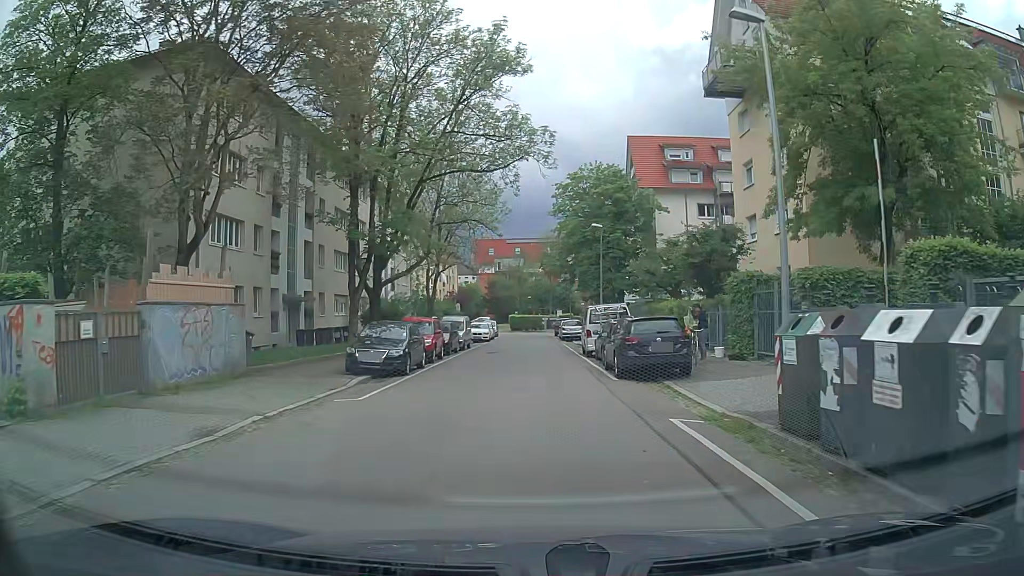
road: residential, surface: asphalt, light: Day
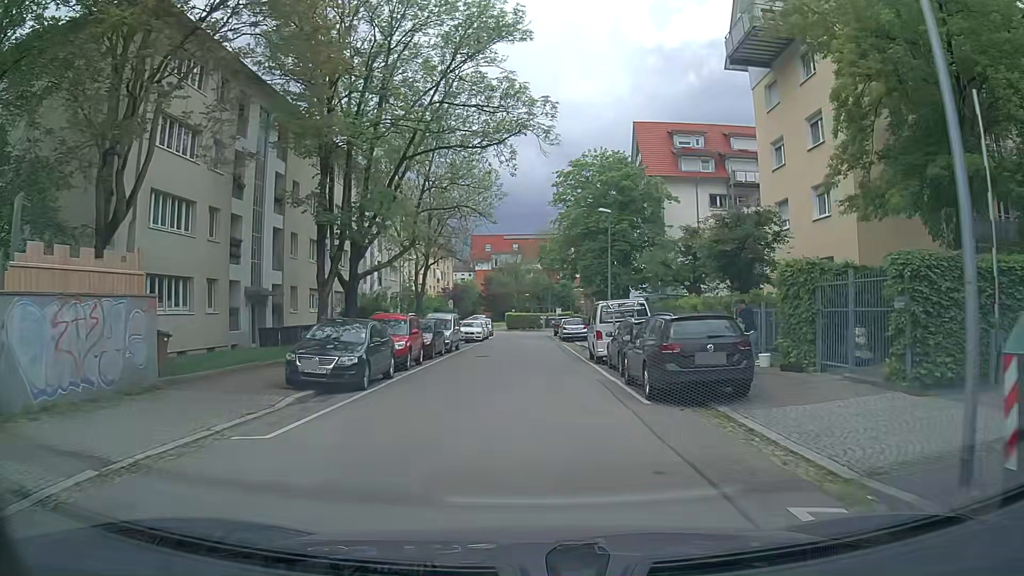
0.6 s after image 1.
(0.0, +4.6) m; +1°
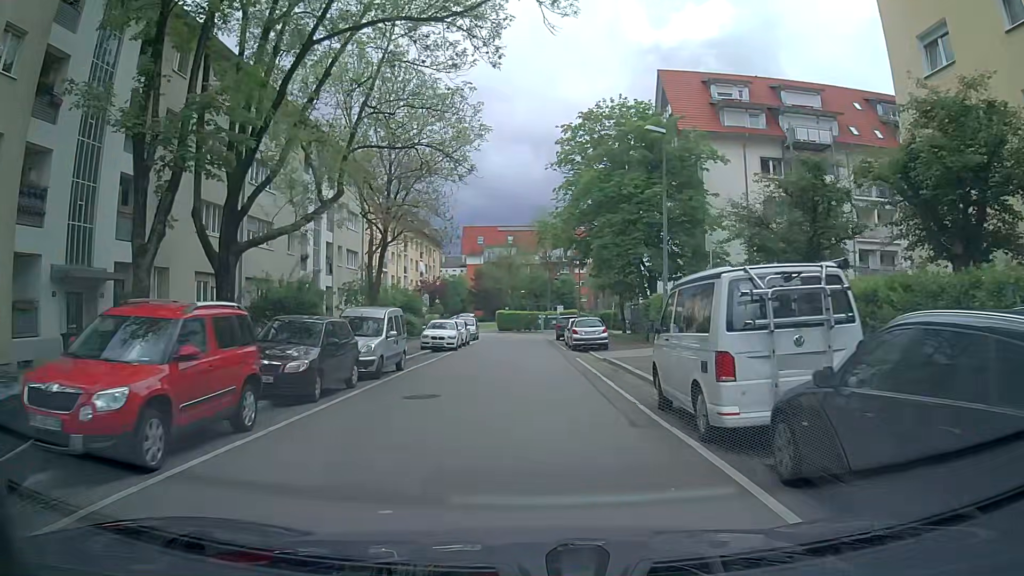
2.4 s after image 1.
(0.0, +13.8) m; +3°
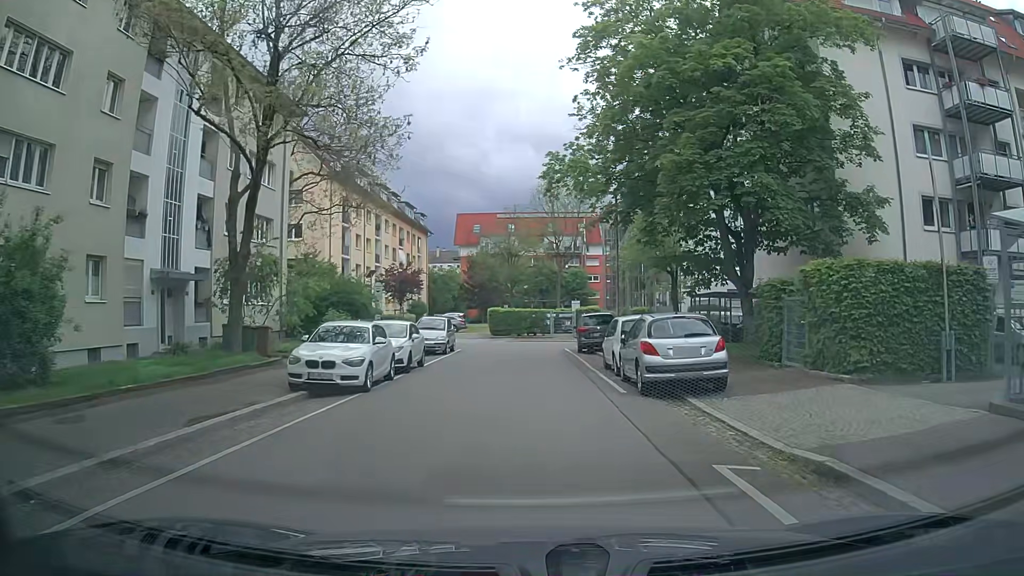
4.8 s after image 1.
(-1.1, +18.3) m; -3°
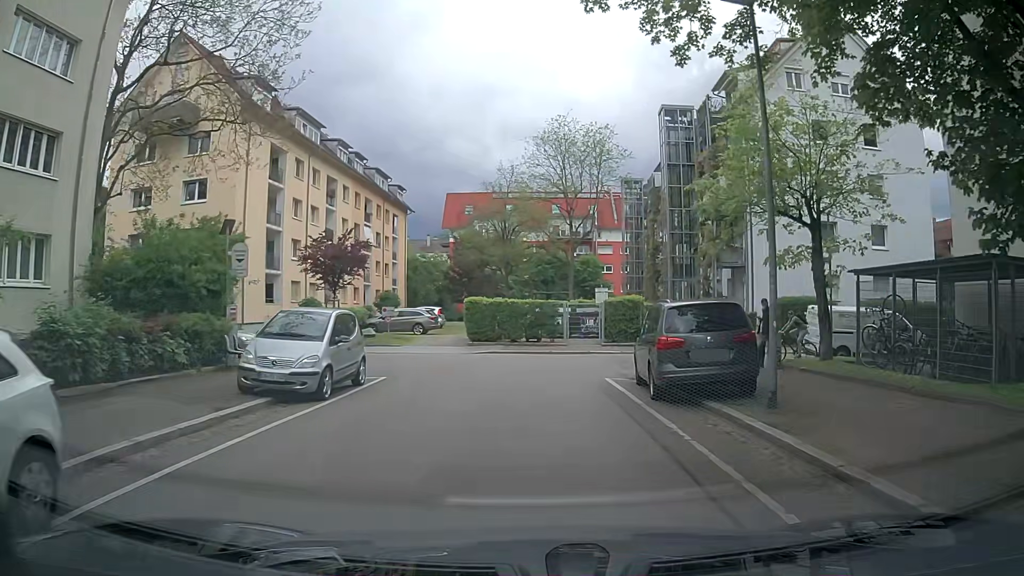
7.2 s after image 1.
(-0.2, +17.6) m; -1°
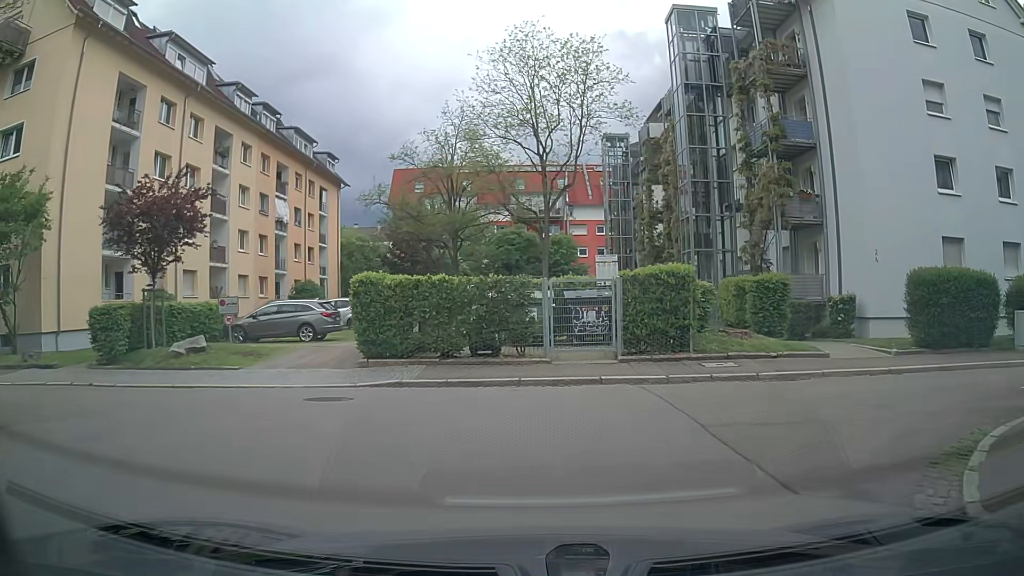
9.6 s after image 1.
(+0.3, +14.1) m; +2°
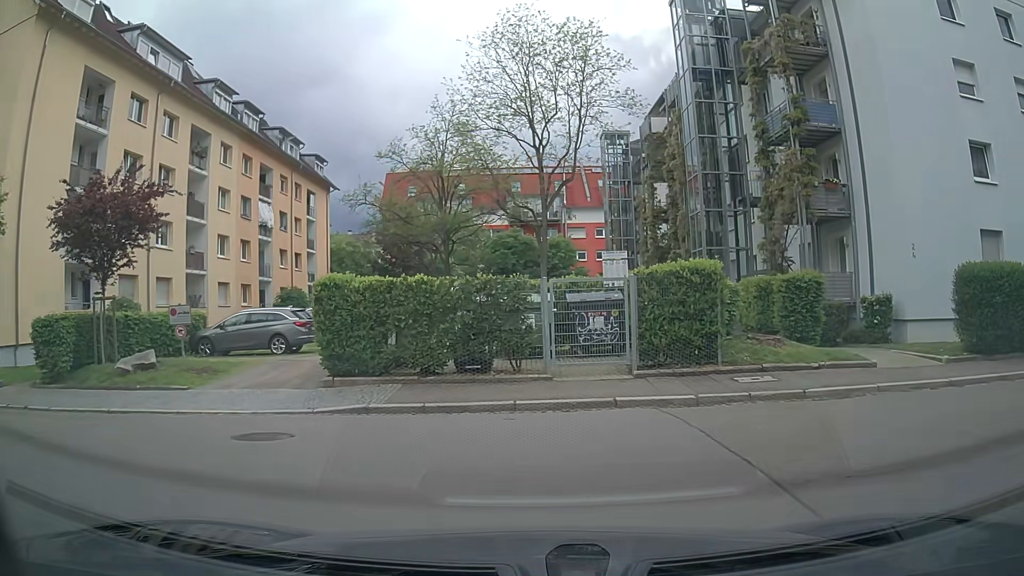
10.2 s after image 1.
(+0.1, +2.5) m; +1°
